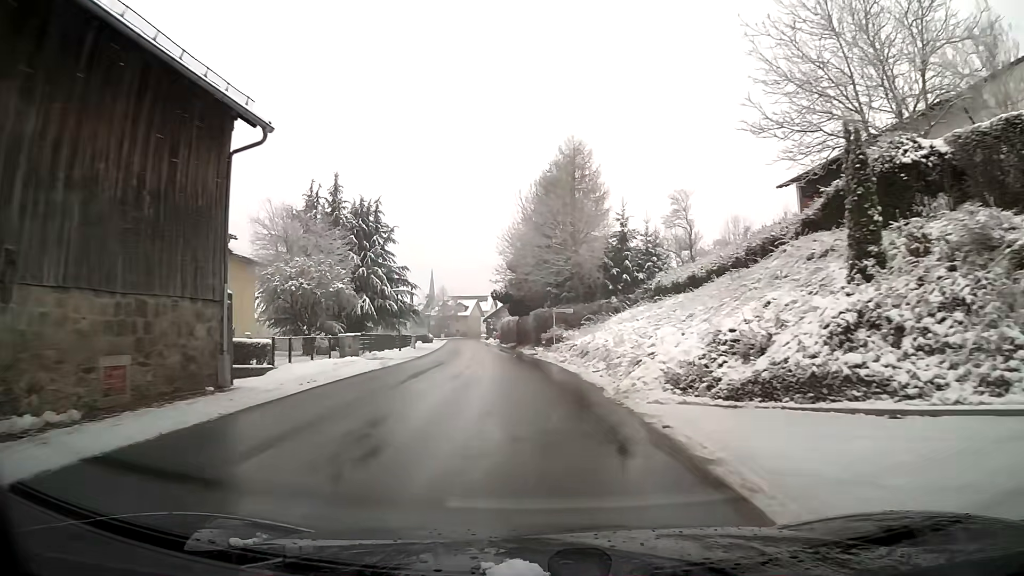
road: tertiary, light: Day
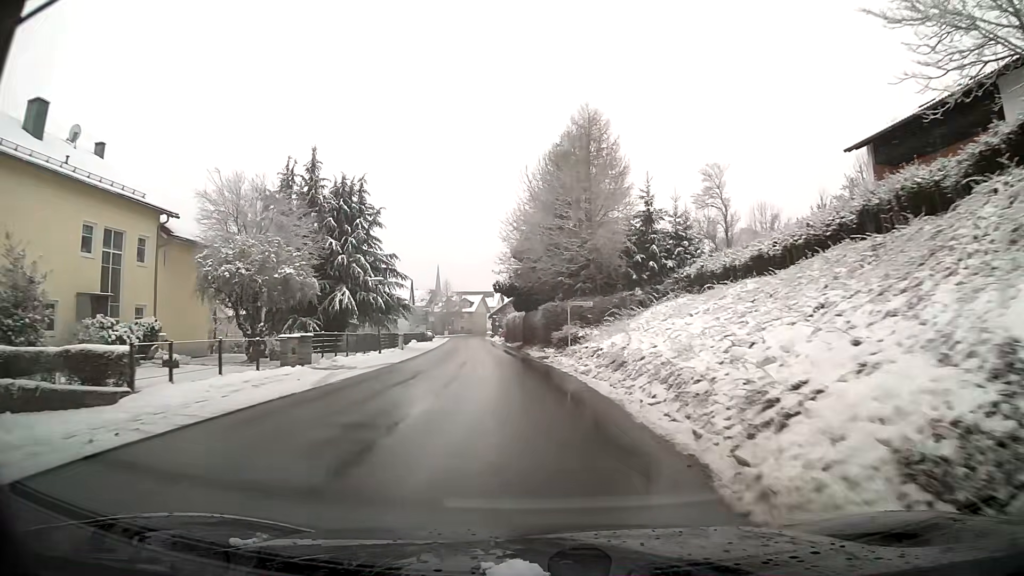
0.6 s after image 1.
(-0.1, +7.6) m; -1°
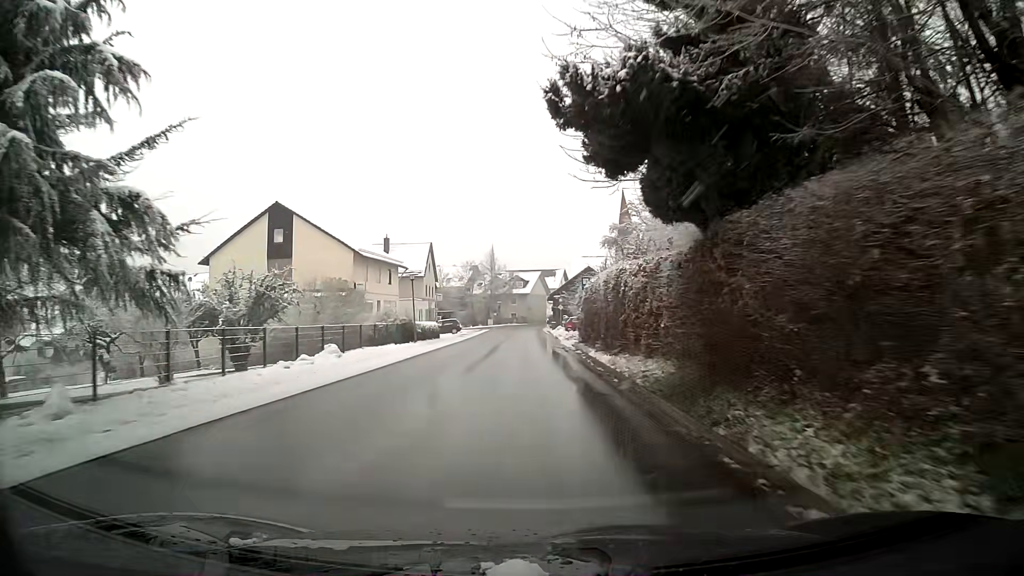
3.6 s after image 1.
(-2.0, +39.4) m; -5°
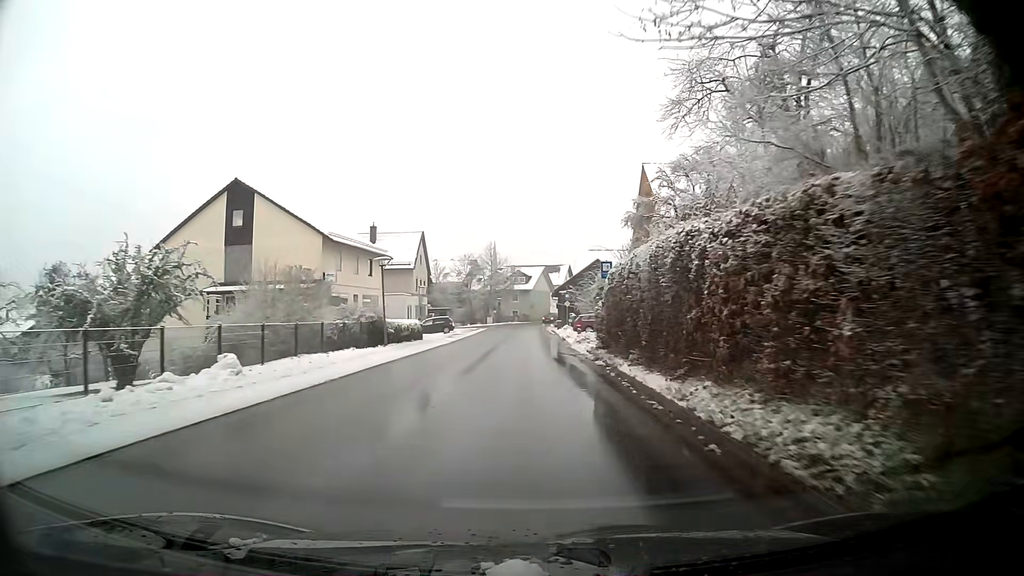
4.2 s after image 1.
(0.0, +7.9) m; 0°
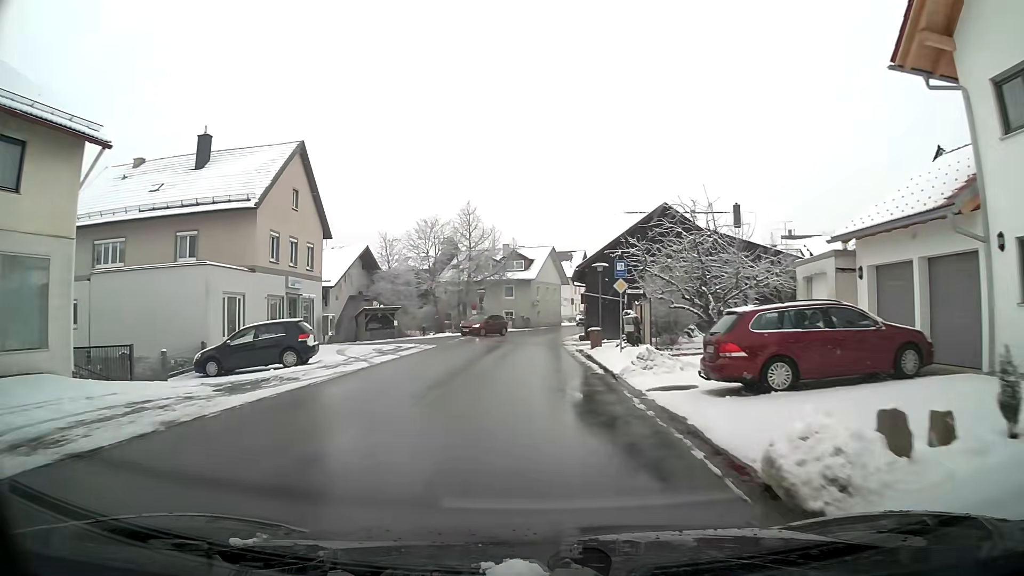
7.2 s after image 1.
(+0.1, +37.7) m; 0°
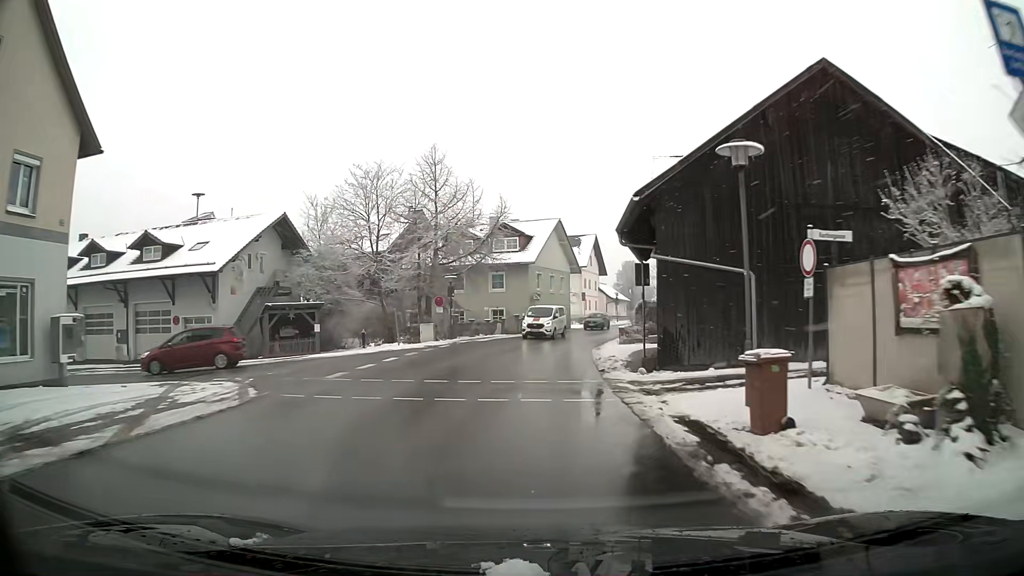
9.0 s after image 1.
(+0.1, +21.8) m; +1°
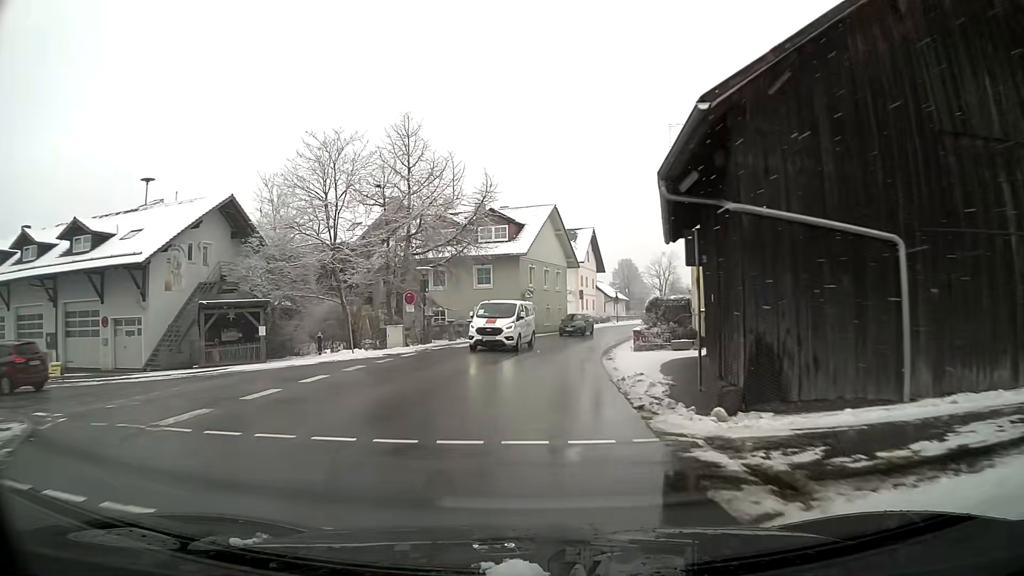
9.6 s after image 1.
(+0.1, +7.0) m; +1°
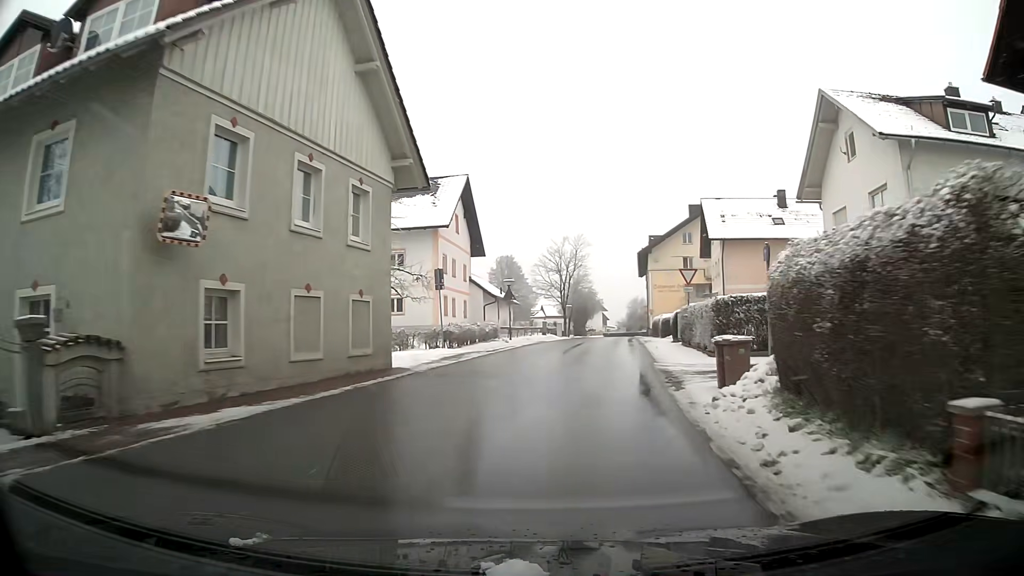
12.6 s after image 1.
(+3.1, +35.2) m; +12°
(0, +10) (+1, +20) (+2, +30) (+3, +40) (+5, +50) (+6, +60) (+7, +70) (+8, +80) (+9, +90) (+10, +99) m
